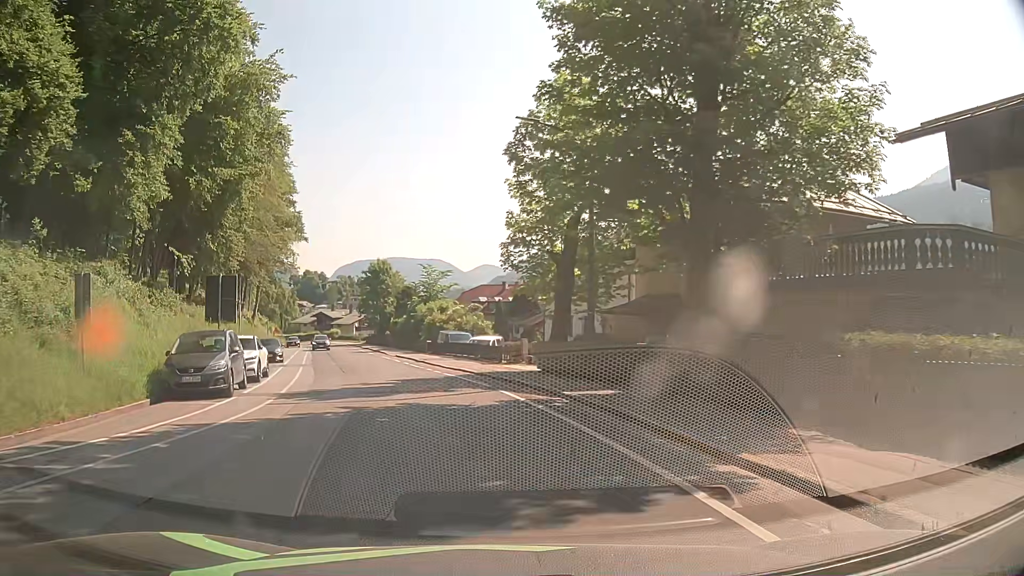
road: tertiary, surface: asphalt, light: Day
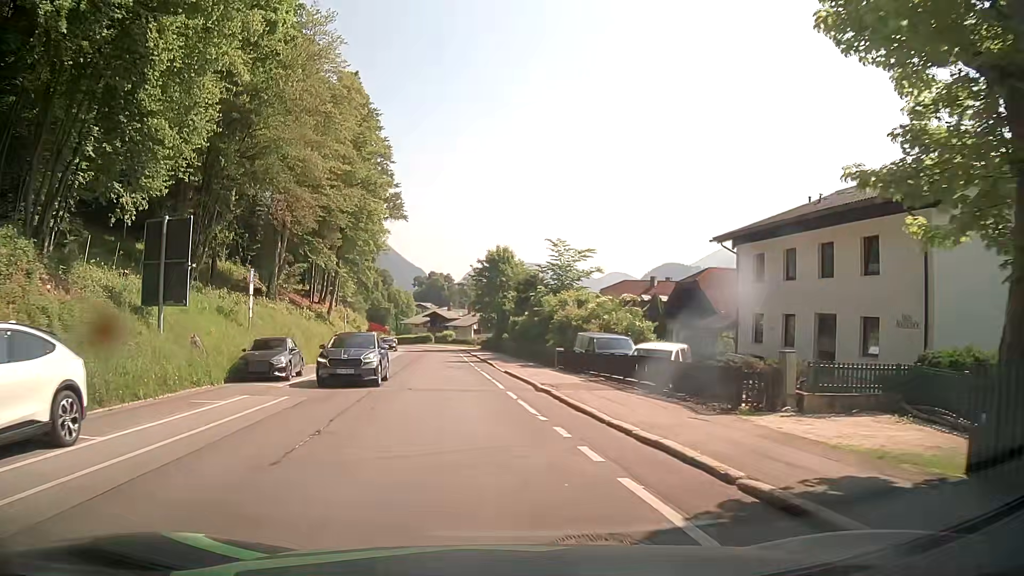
(-1.6, +18.7) m; -12°
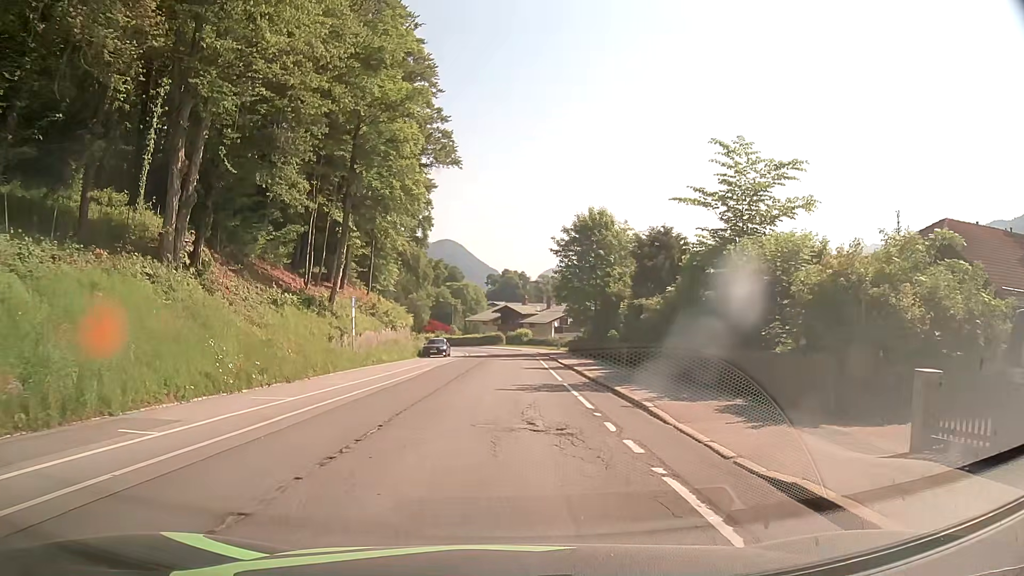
(-1.1, +23.3) m; -5°
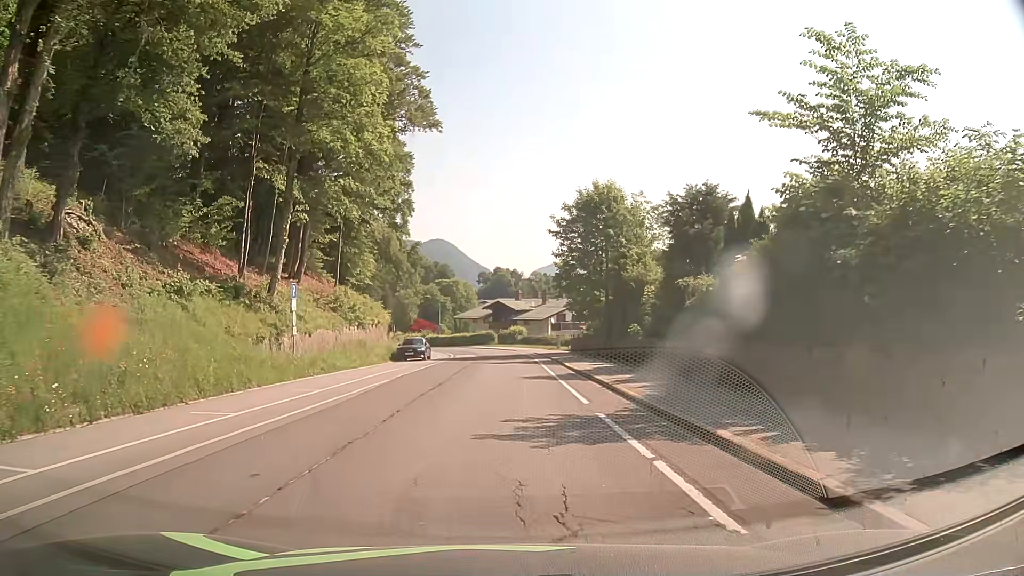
(+0.1, +9.1) m; +1°
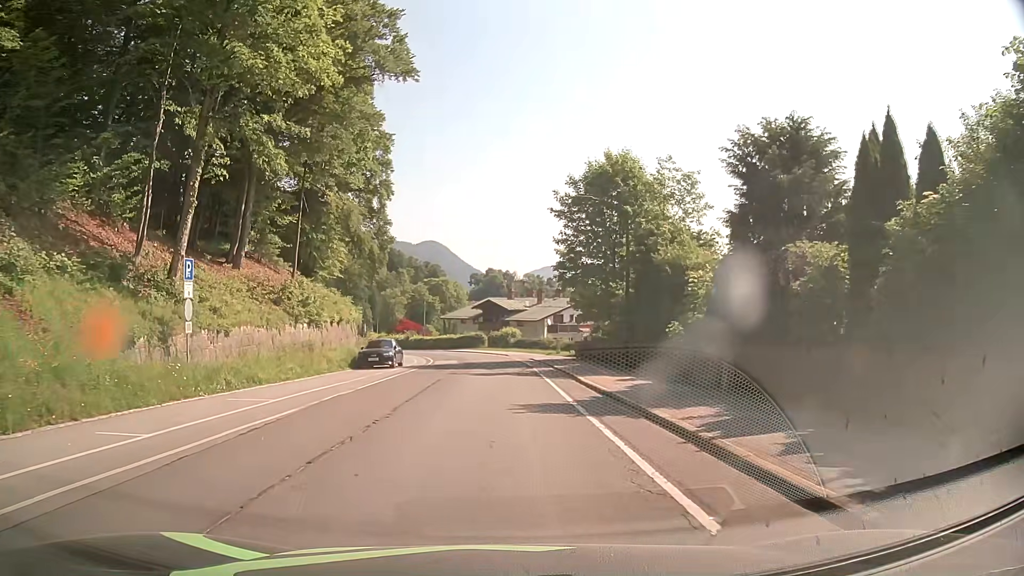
(-0.1, +9.0) m; -1°
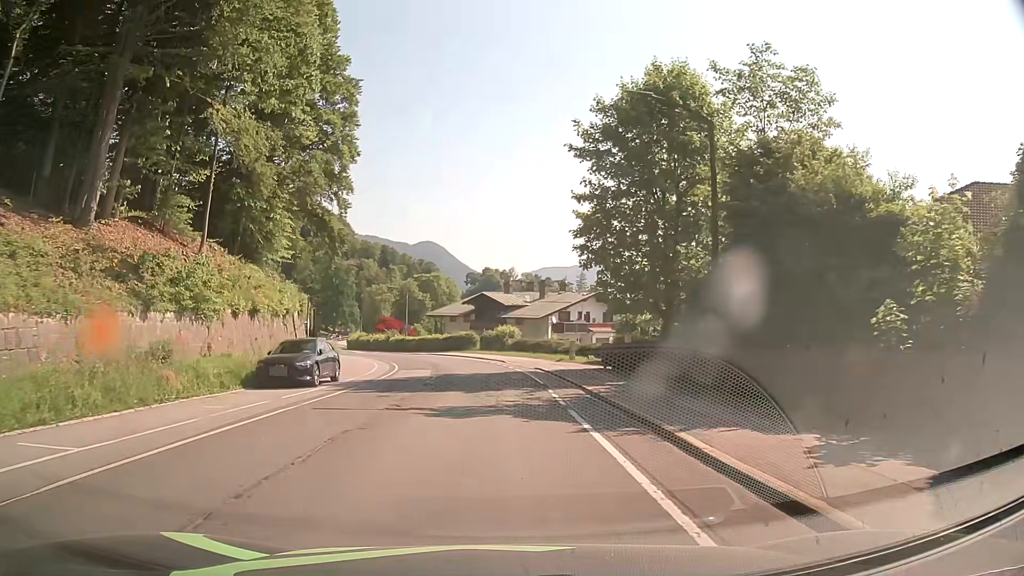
(+0.1, +13.6) m; +1°
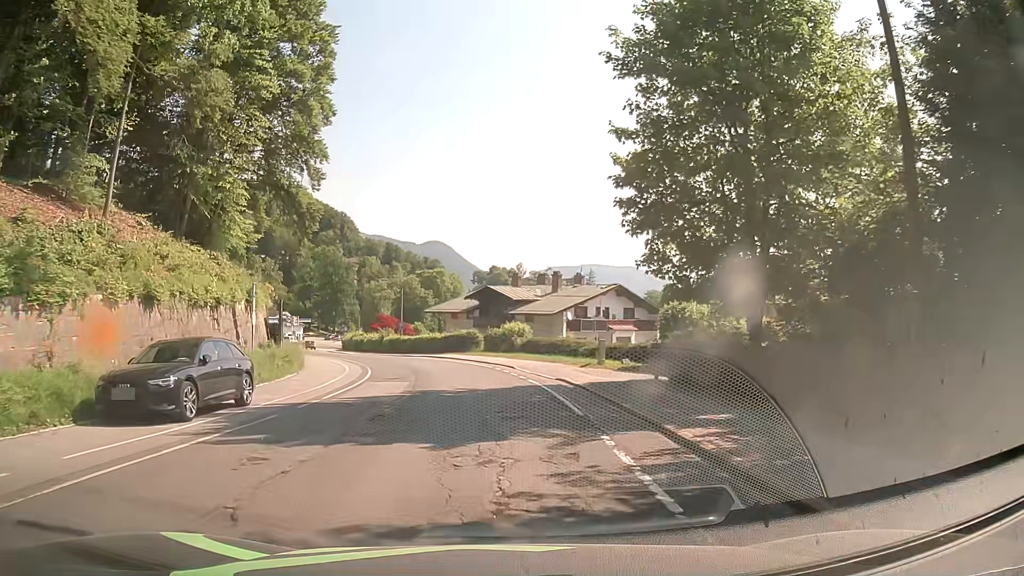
(-0.1, +9.0) m; 0°
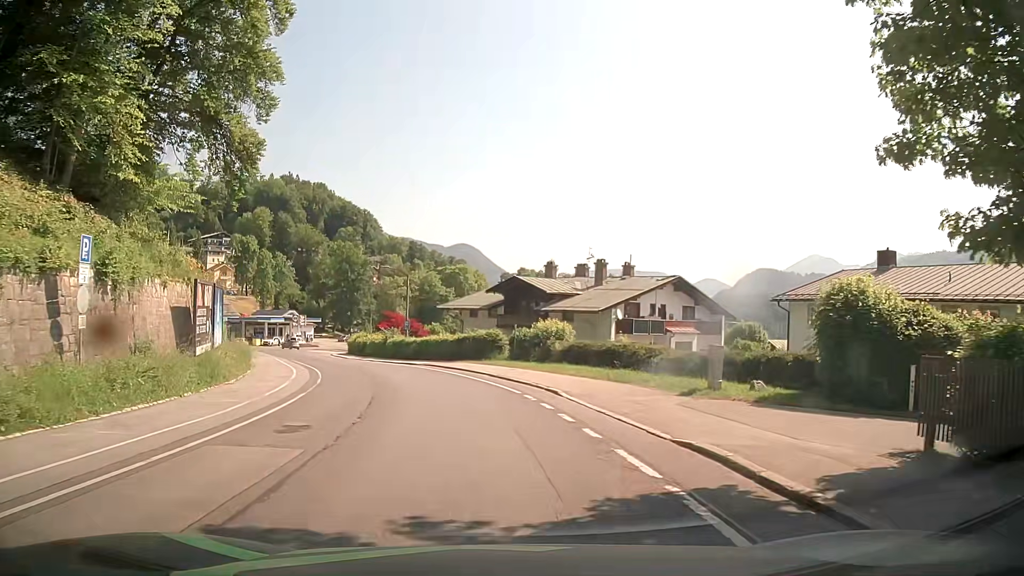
(-0.3, +13.5) m; -5°
(0, +10) (-1, +20) (-3, +30) (-6, +39) (-9, +49) (-13, +58) (-16, +67) (-19, +77) (-22, +87) (-24, +96) m
